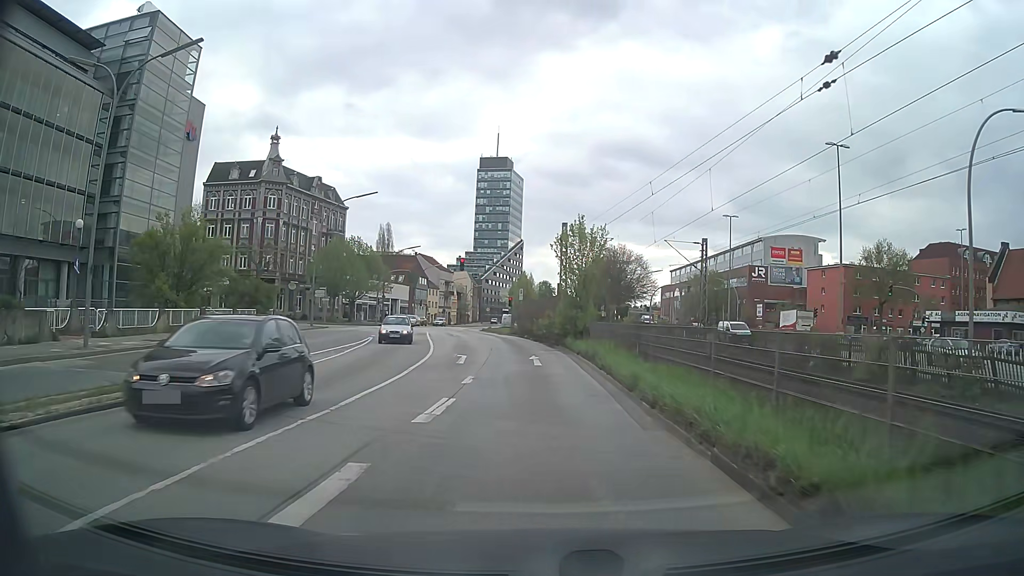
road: tertiary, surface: asphalt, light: Day
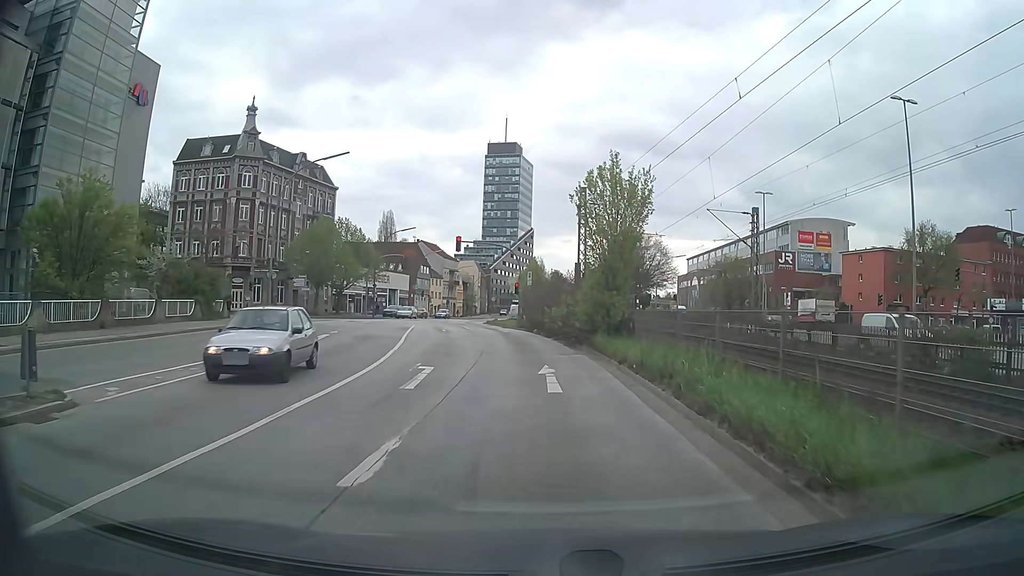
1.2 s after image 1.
(-0.2, +10.1) m; -2°
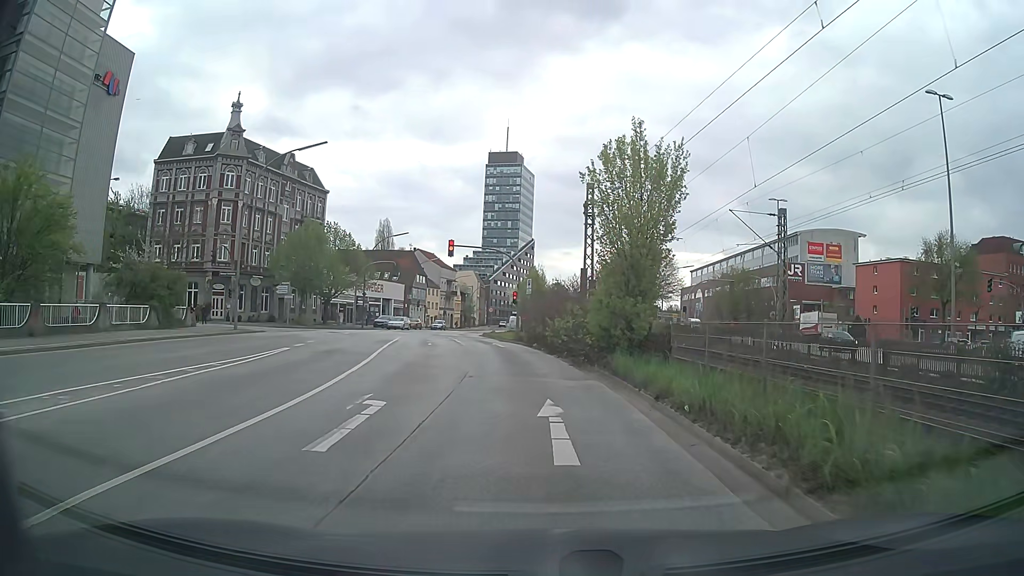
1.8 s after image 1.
(+0.1, +4.8) m; +1°
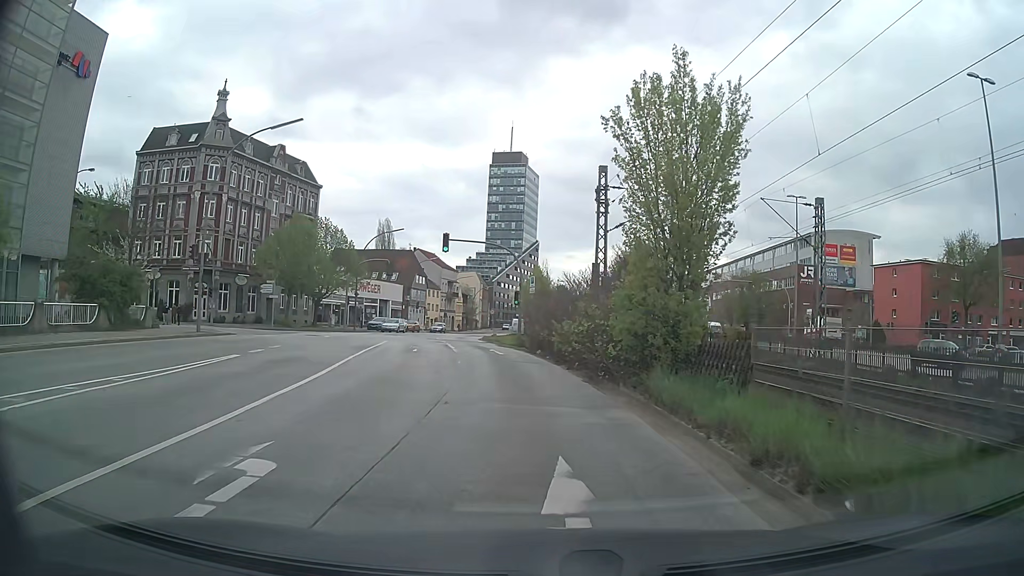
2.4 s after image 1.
(0.0, +4.7) m; -1°
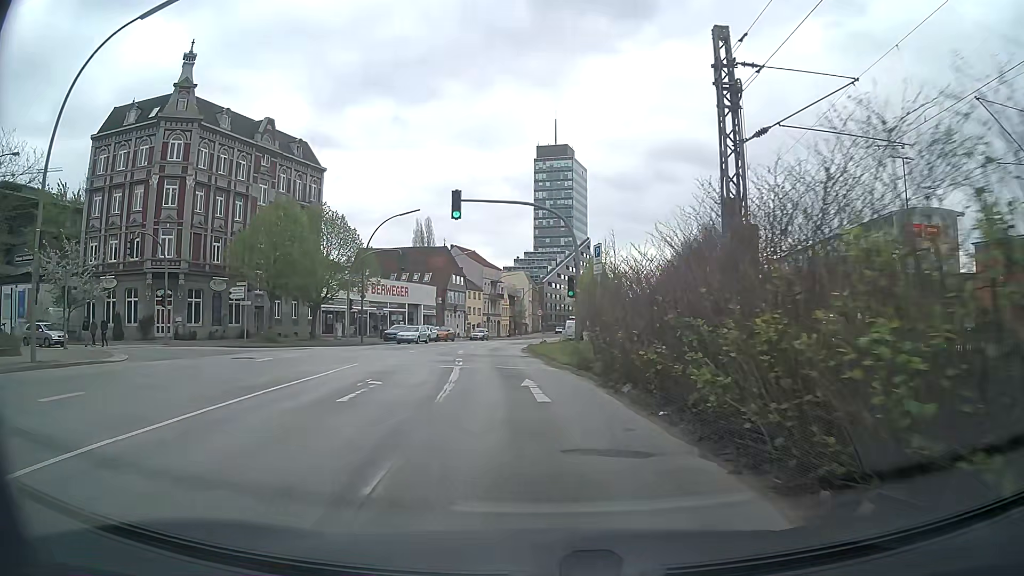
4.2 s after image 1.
(-0.4, +15.2) m; -4°
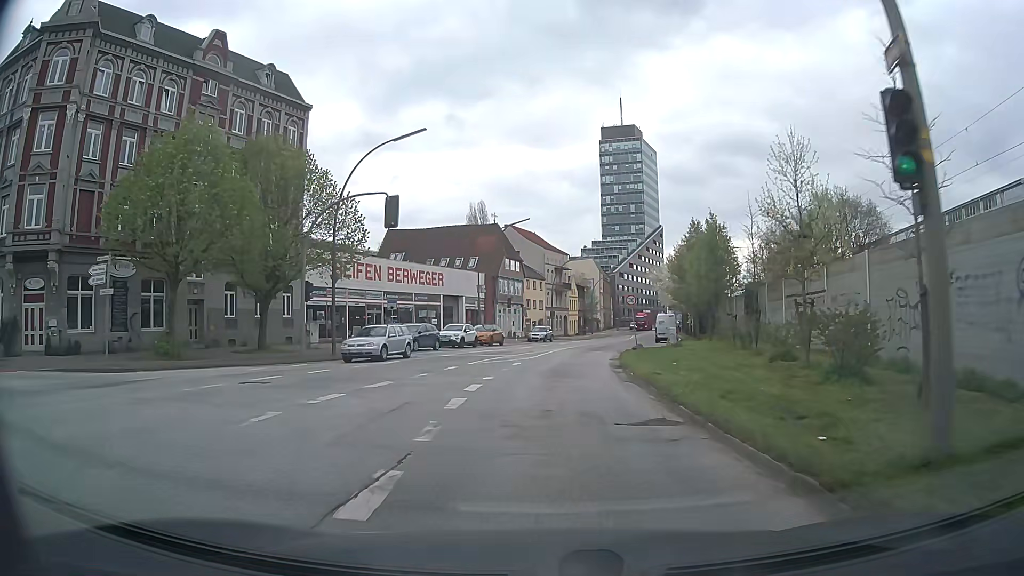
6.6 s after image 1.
(-1.4, +21.5) m; -5°
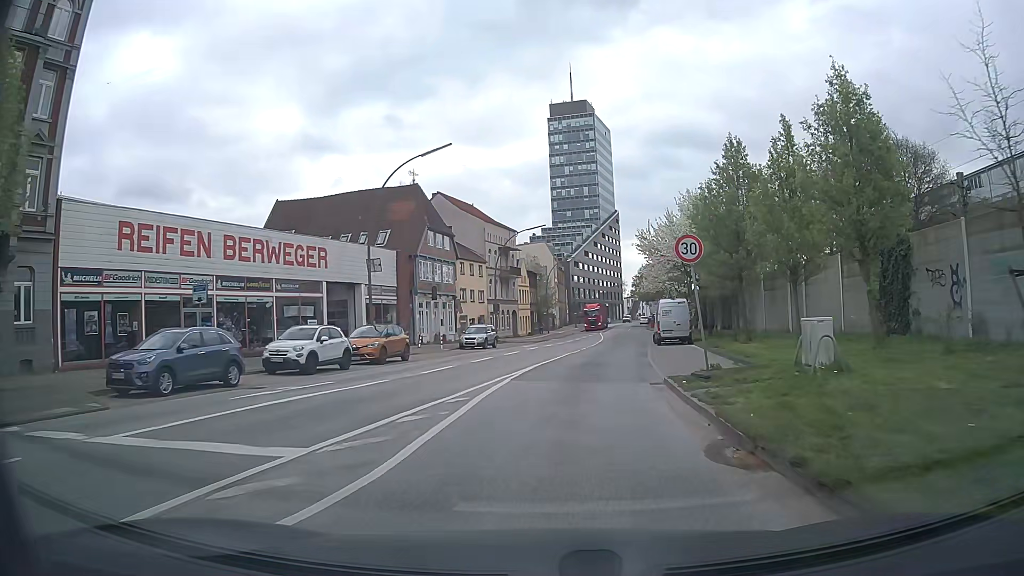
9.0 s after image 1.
(+0.3, +22.5) m; +4°
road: residential
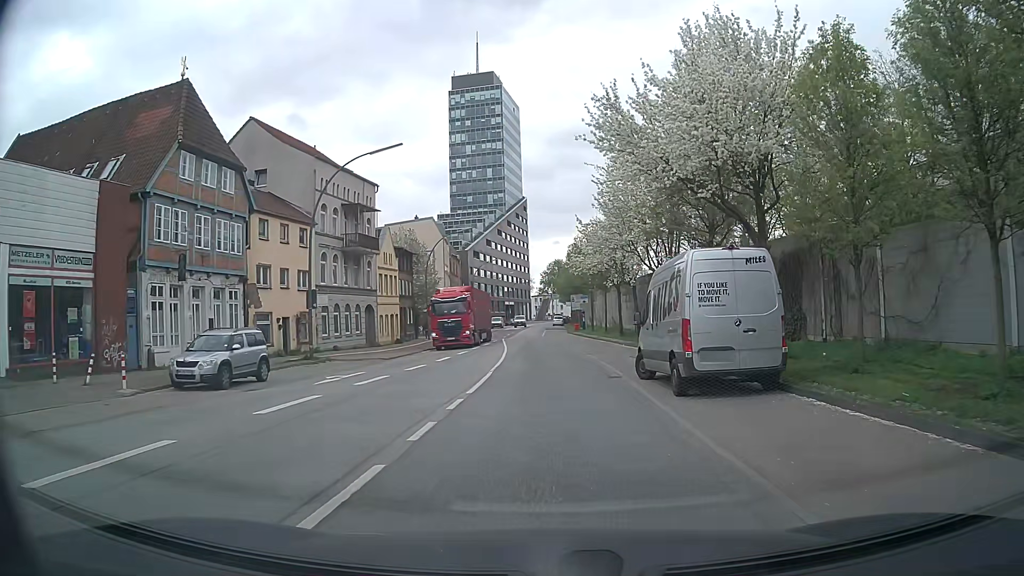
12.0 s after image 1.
(+2.1, +26.7) m; +7°
(0, +10) (0, +20) (0, +30) (0, +40) (-1, +50) (-1, +60) (-1, +70) (-1, +80) (-1, +90) (-1, +100) m
